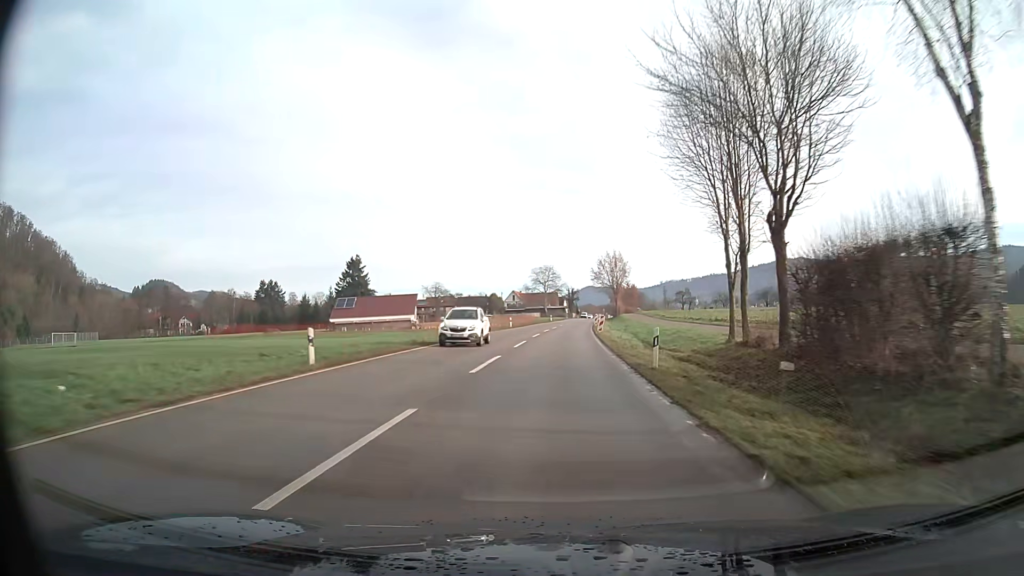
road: secondary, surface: asphalt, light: Day
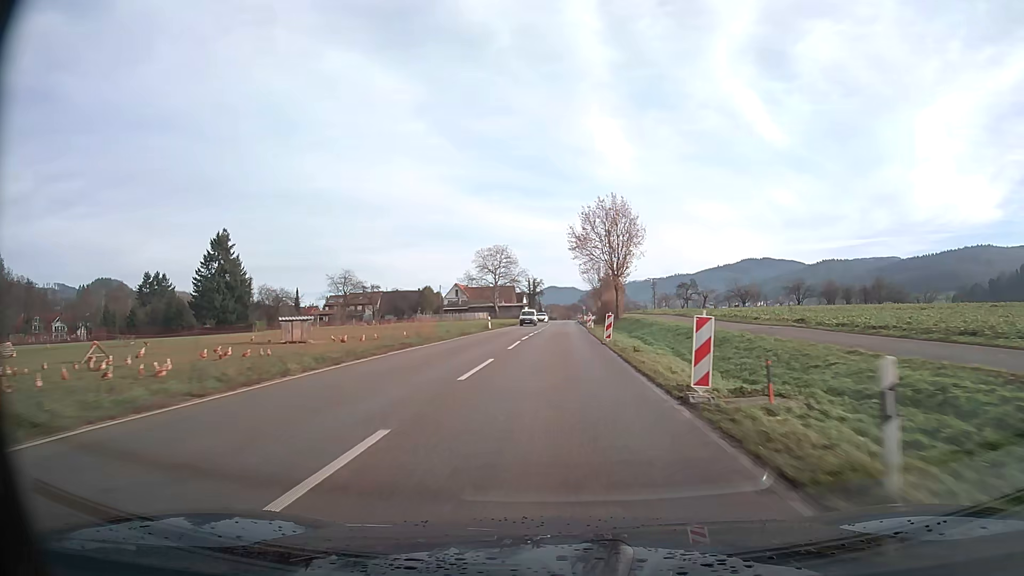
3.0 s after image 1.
(+1.6, +62.0) m; +3°
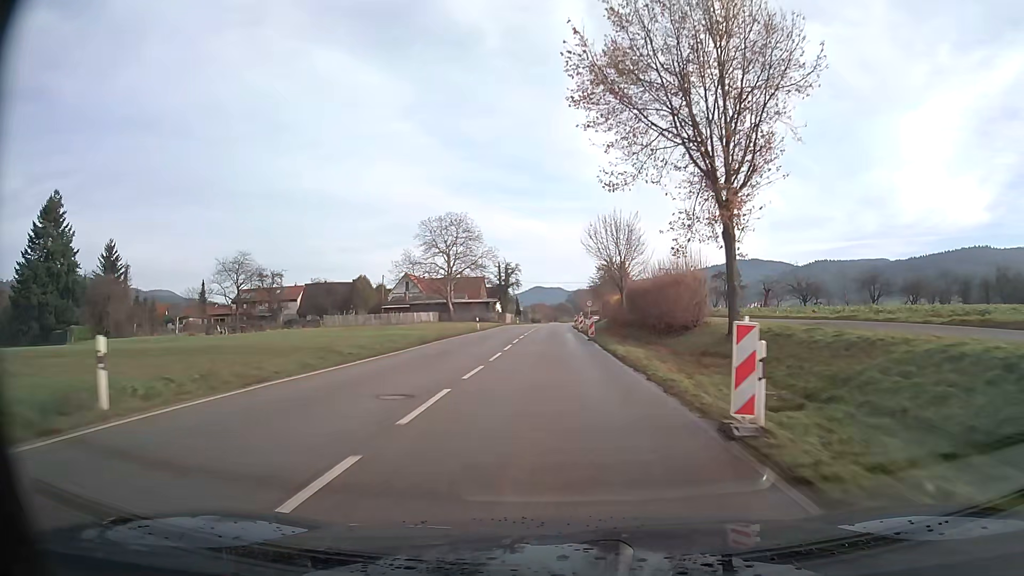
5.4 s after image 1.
(+0.4, +49.1) m; +1°
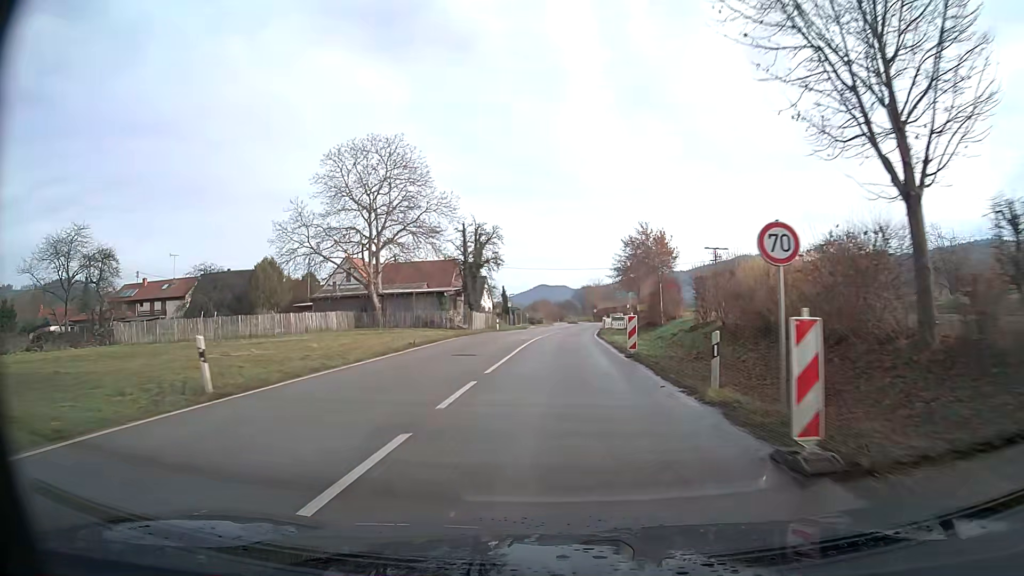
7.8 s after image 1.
(0.0, +44.9) m; 0°
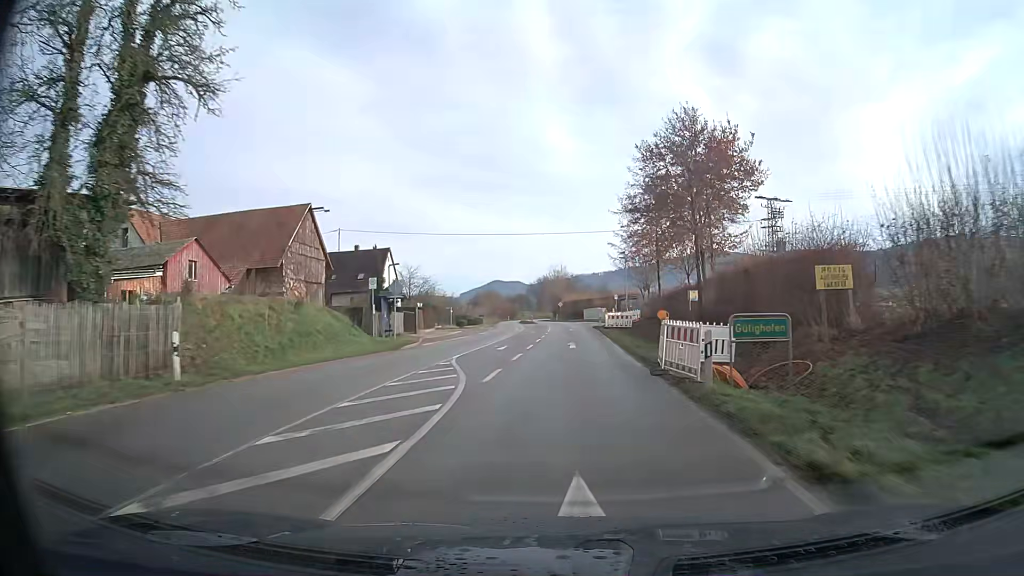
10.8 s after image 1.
(+1.5, +49.3) m; +4°
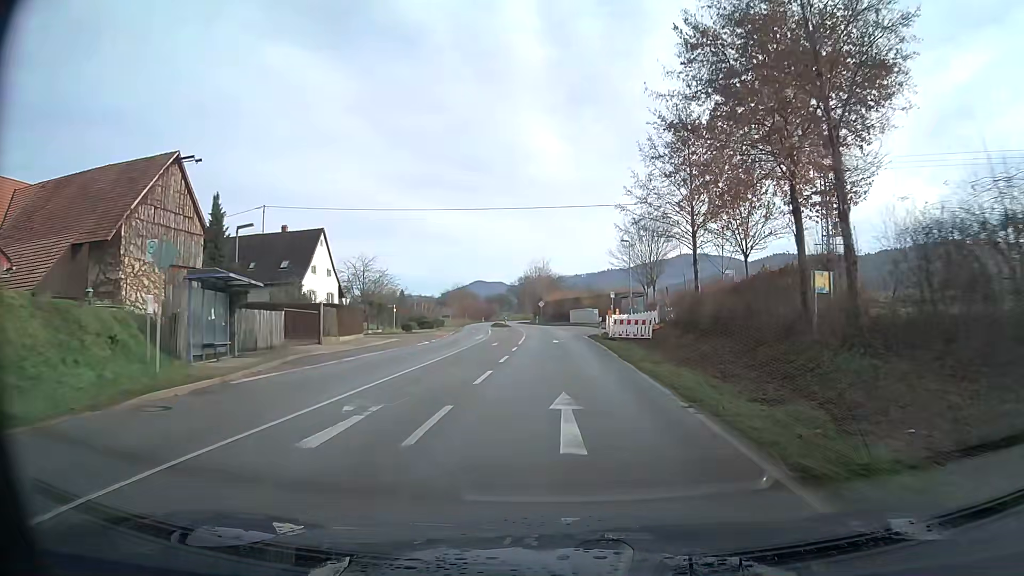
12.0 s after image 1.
(+0.2, +18.5) m; +1°
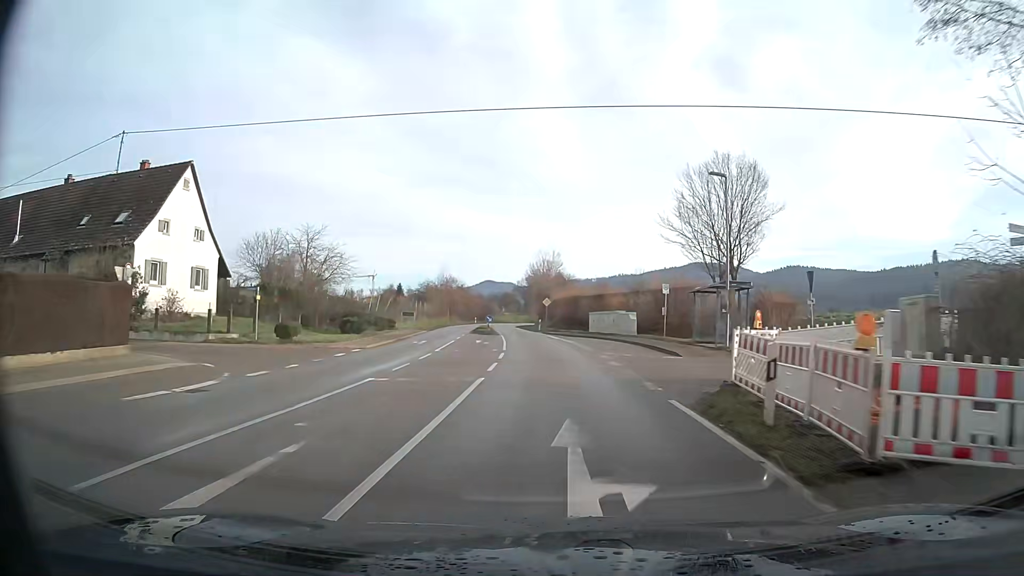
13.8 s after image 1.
(-0.2, +27.1) m; -1°
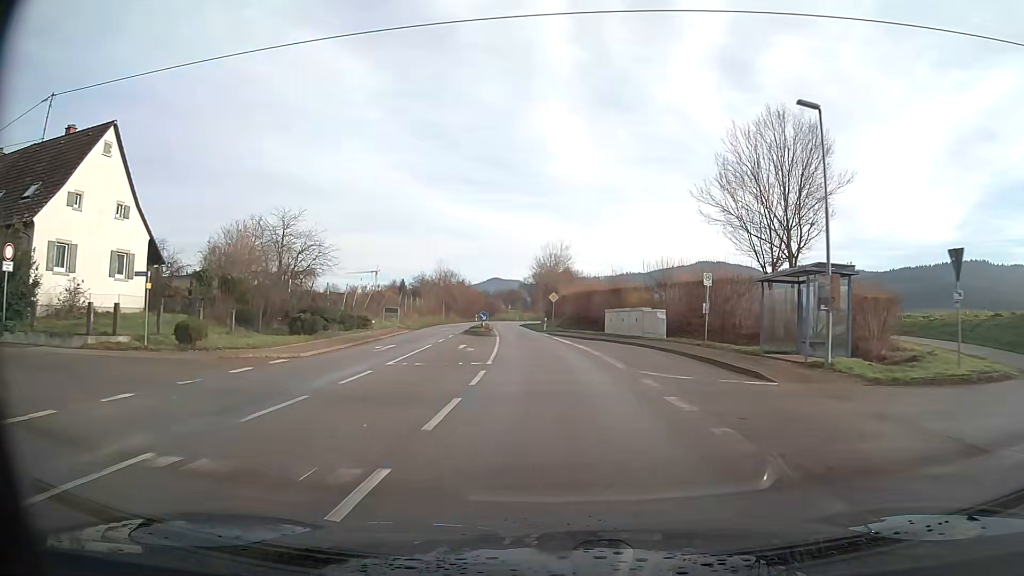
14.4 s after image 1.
(-0.1, +9.0) m; -1°
